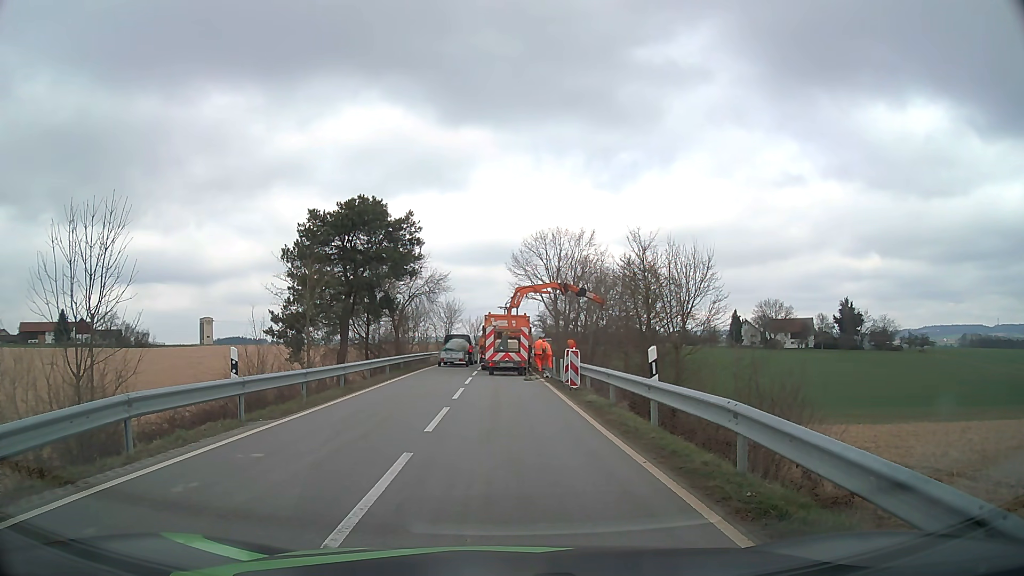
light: Day
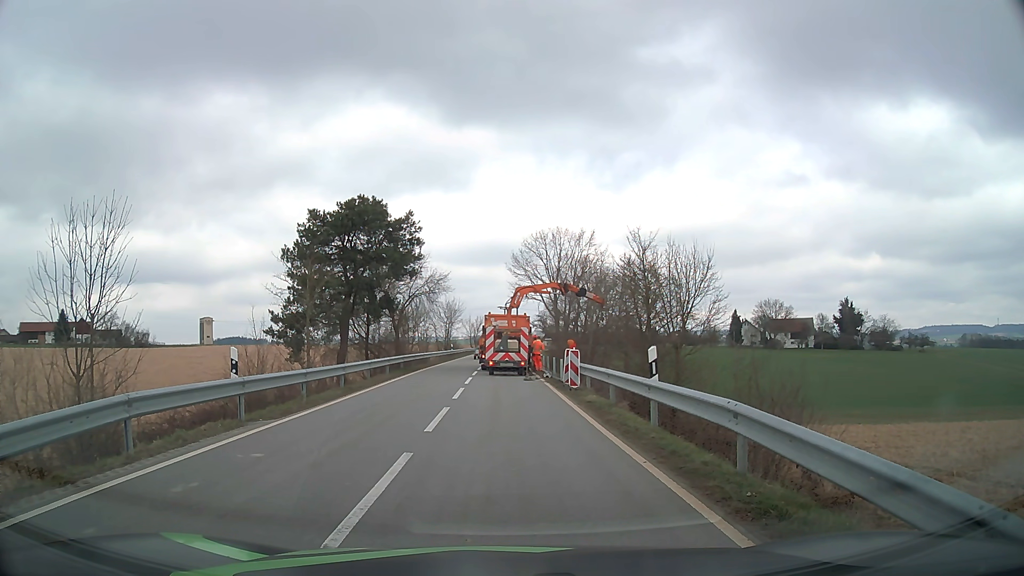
(0.0, 0.0) m; 0°
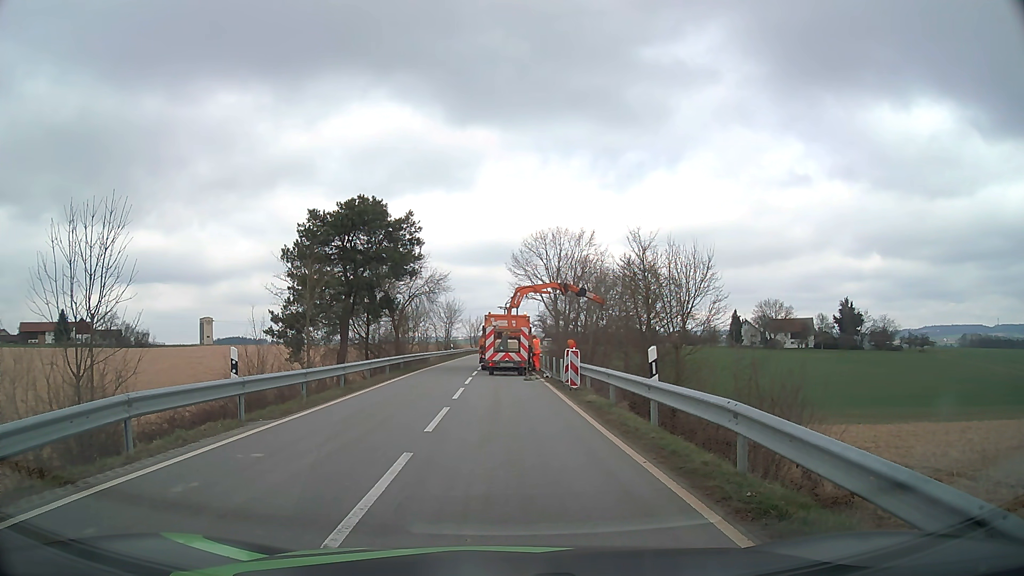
(0.0, 0.0) m; 0°
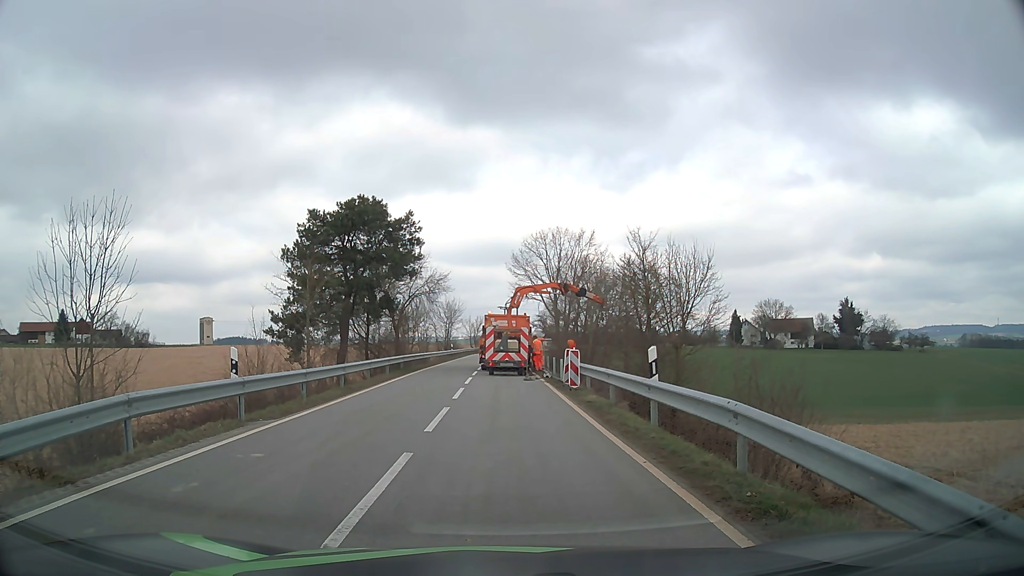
(0.0, 0.0) m; 0°
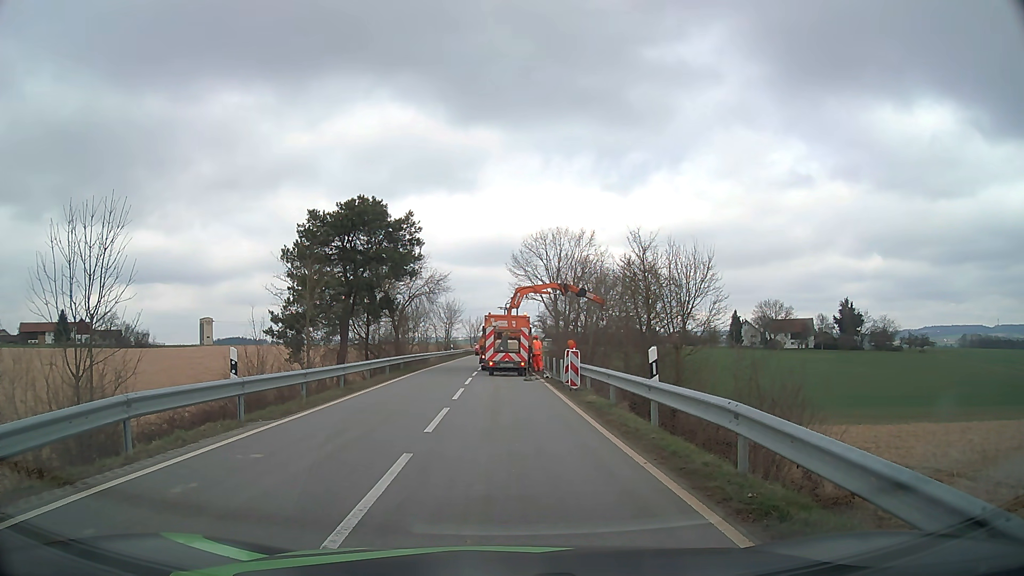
(0.0, 0.0) m; 0°
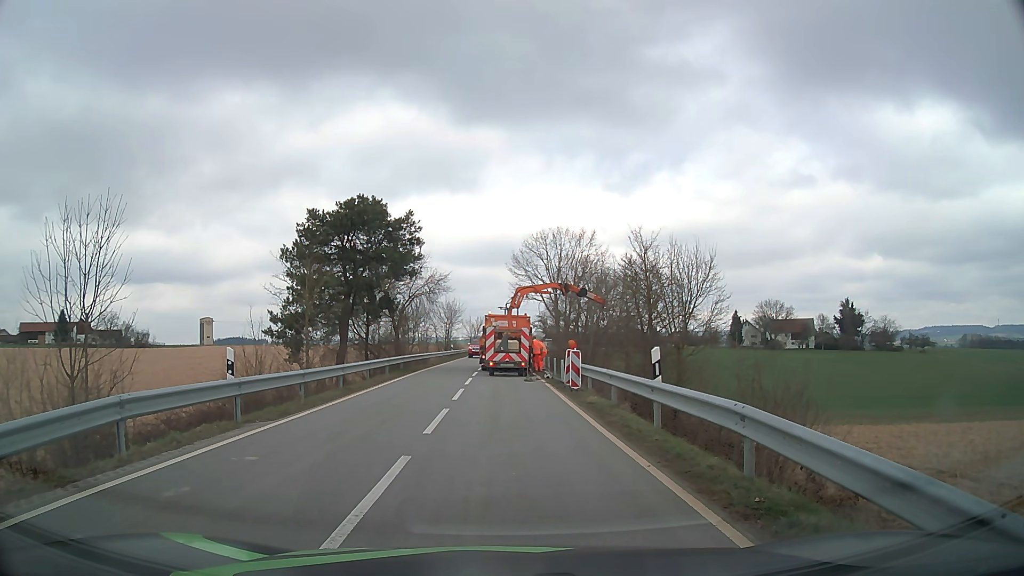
(0.0, +0.1) m; 0°
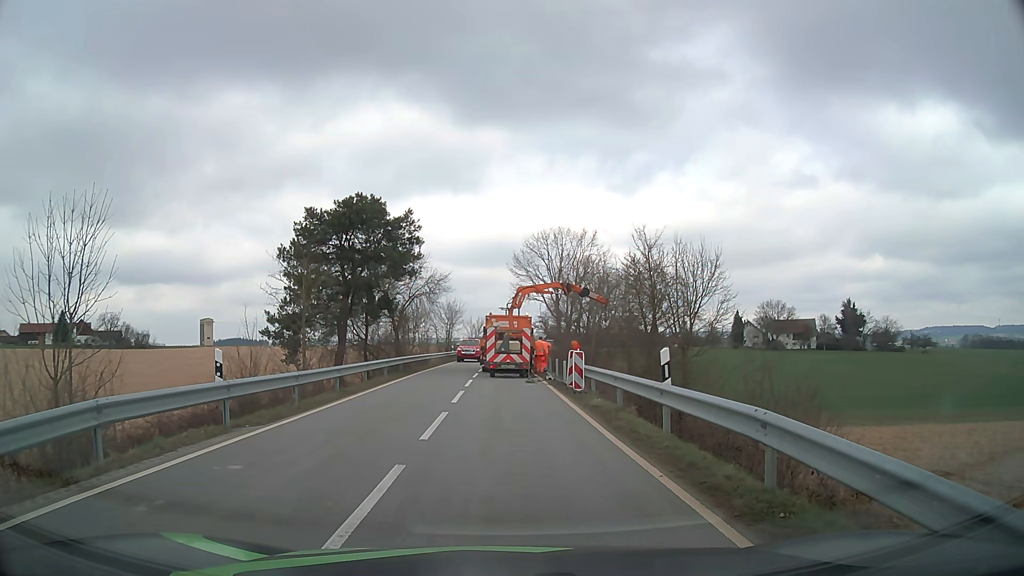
(0.0, +0.6) m; 0°
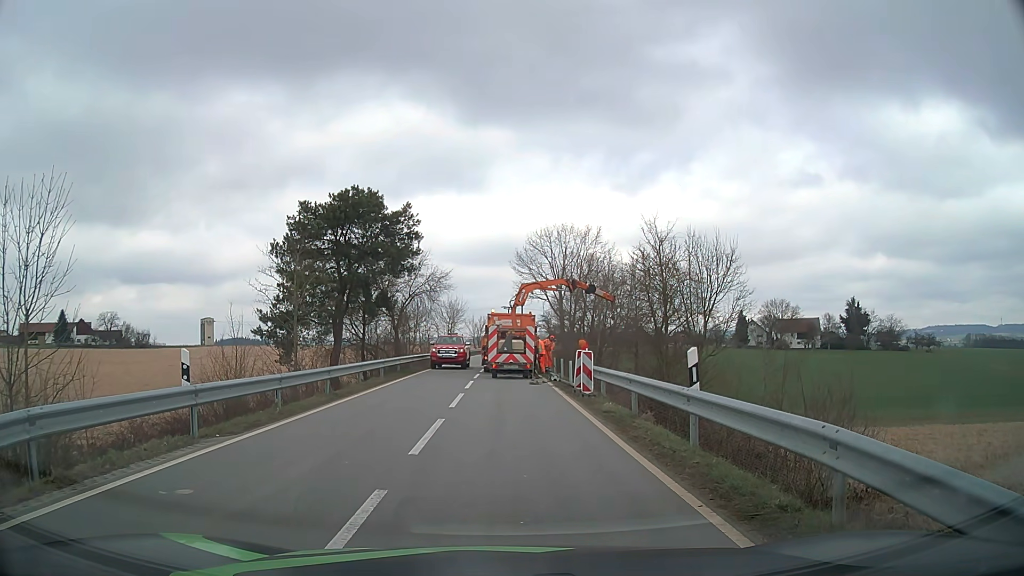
(0.0, +1.4) m; 0°
